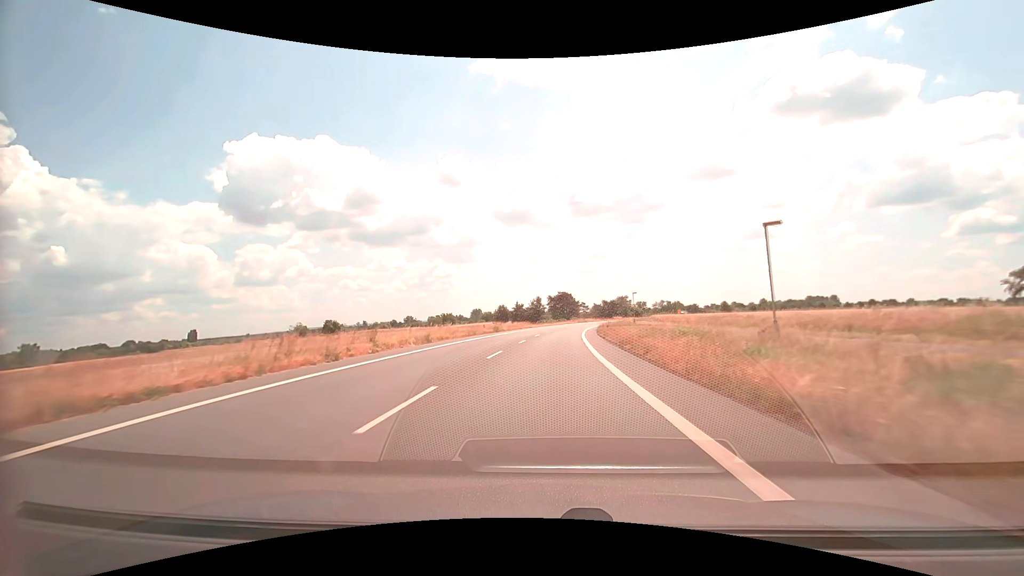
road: primary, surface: asphalt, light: Day
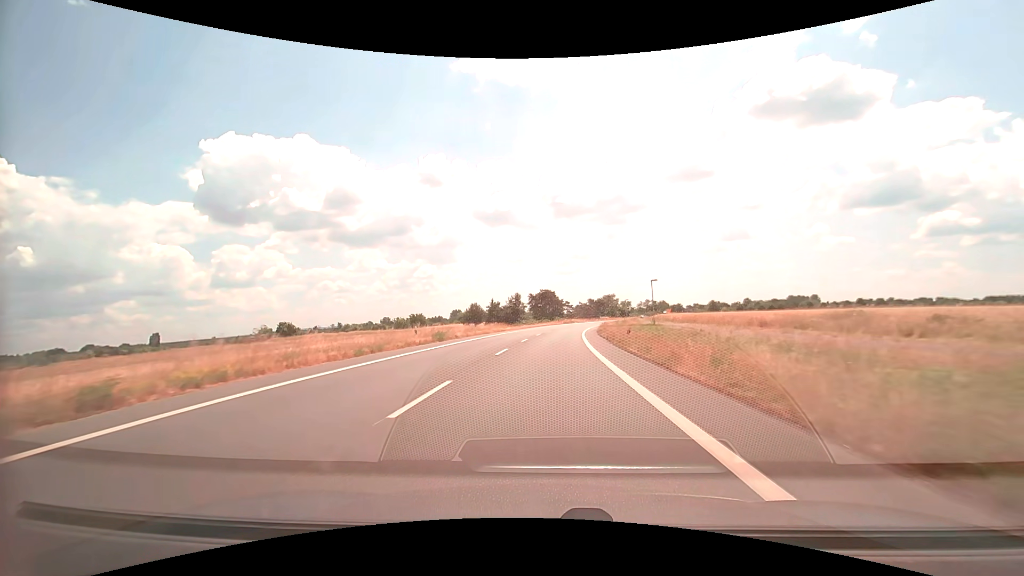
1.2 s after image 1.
(+0.4, +22.3) m; +2°
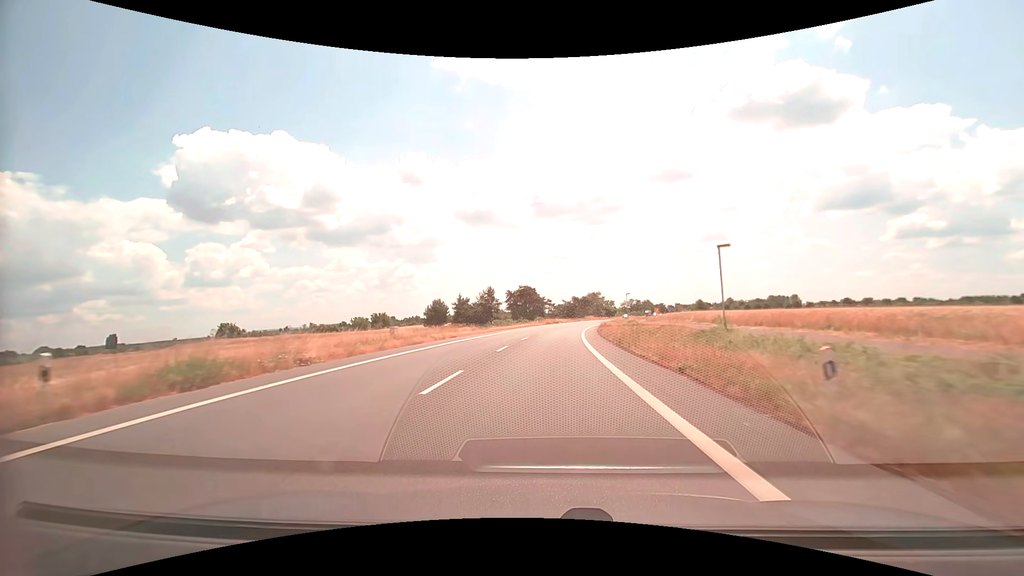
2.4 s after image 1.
(+0.5, +22.3) m; +2°
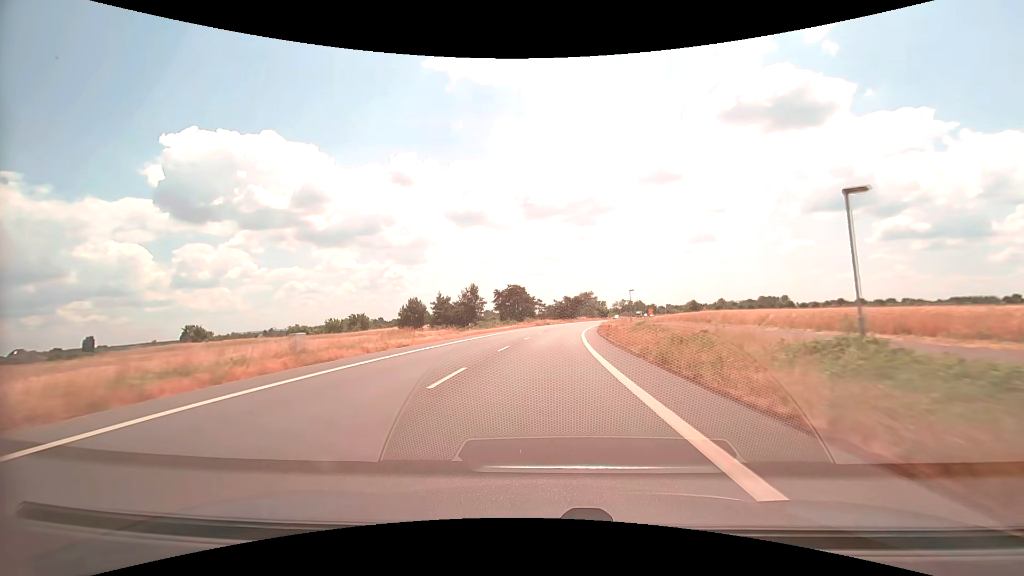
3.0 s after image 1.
(+0.1, +11.1) m; +1°
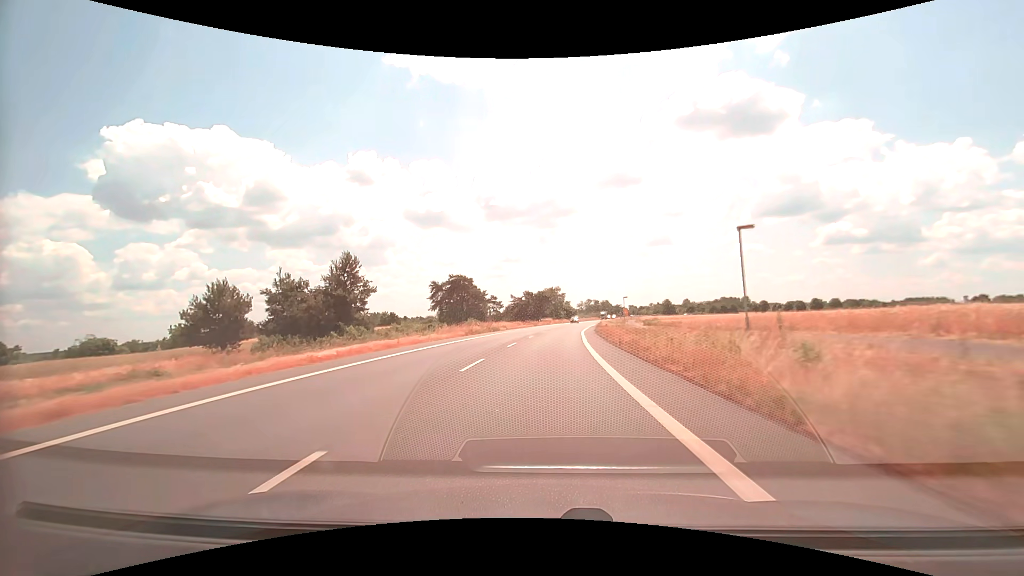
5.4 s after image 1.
(+1.8, +44.5) m; +5°
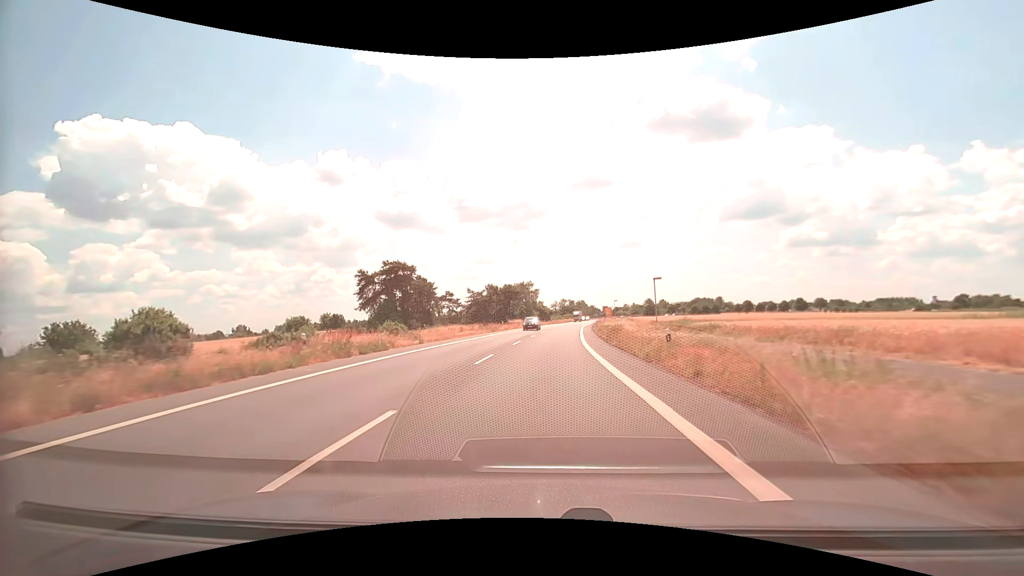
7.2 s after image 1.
(+0.9, +33.4) m; +3°
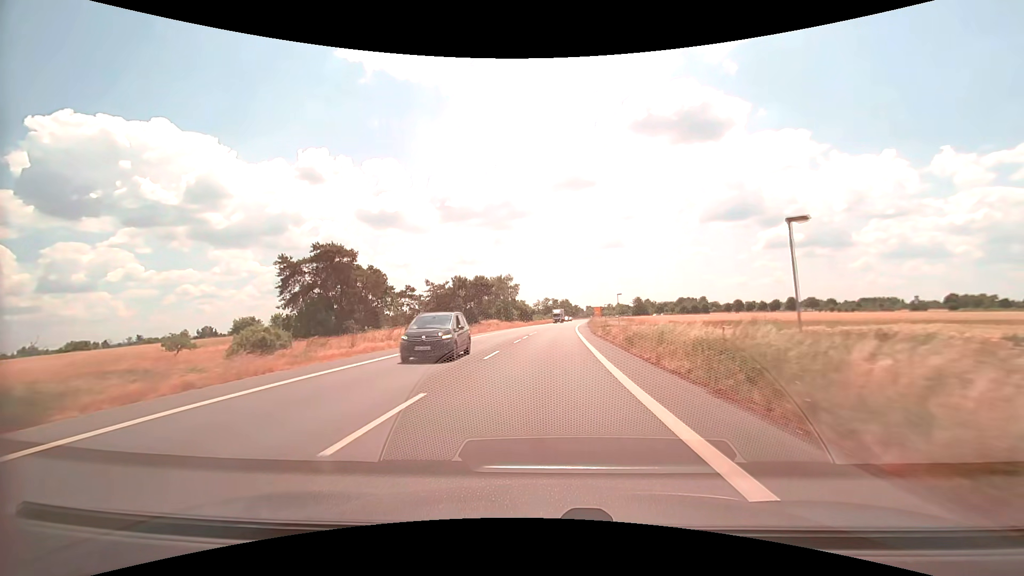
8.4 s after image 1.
(+0.4, +22.2) m; +2°
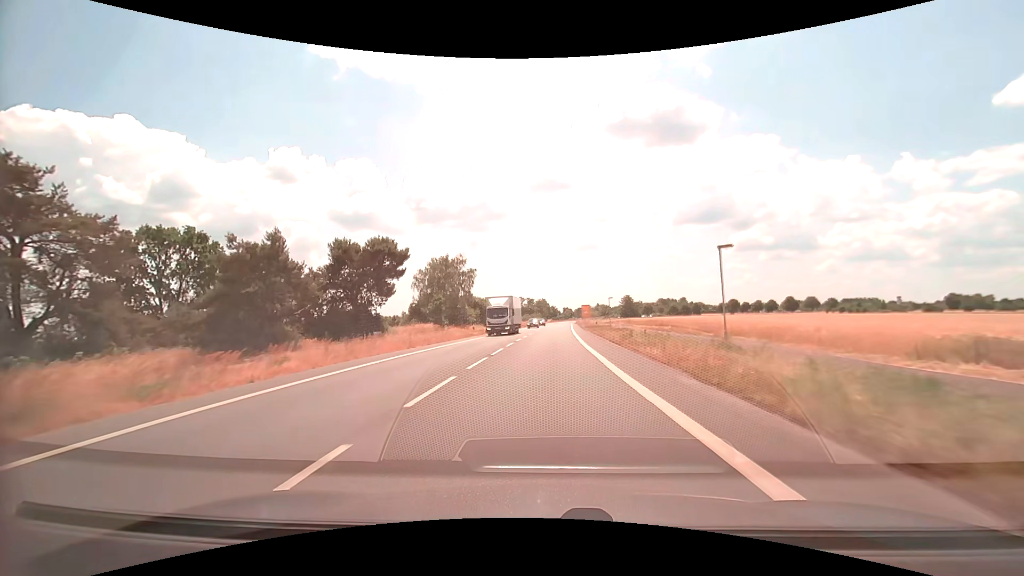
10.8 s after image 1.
(+1.2, +44.1) m; +3°
(0, +10) (0, +20) (0, +30) (0, +40) (+1, +50) (+1, +60) (+2, +70) (+2, +80) (+3, +90) (+3, +100) m
